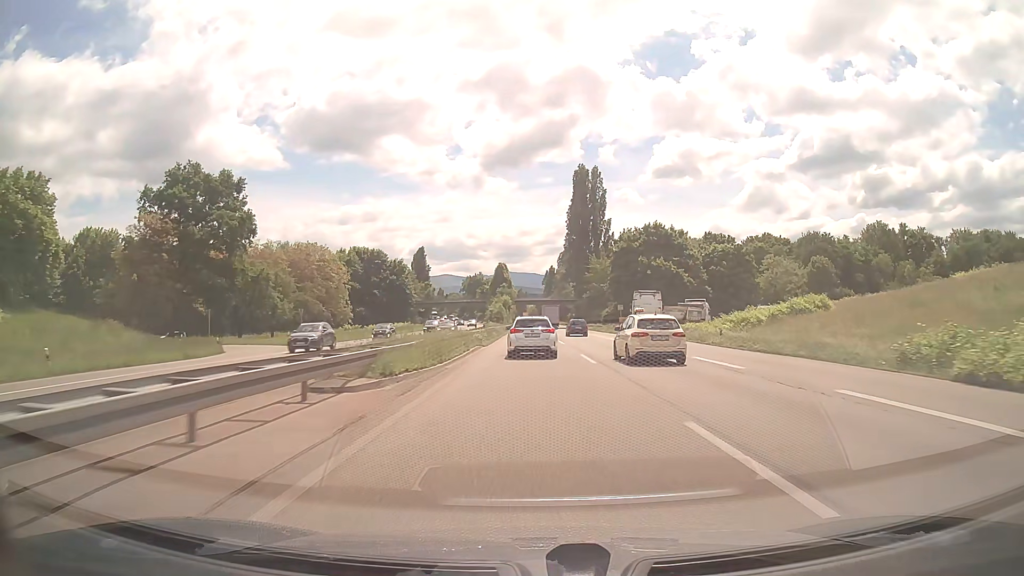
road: trunk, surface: asphalt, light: Day
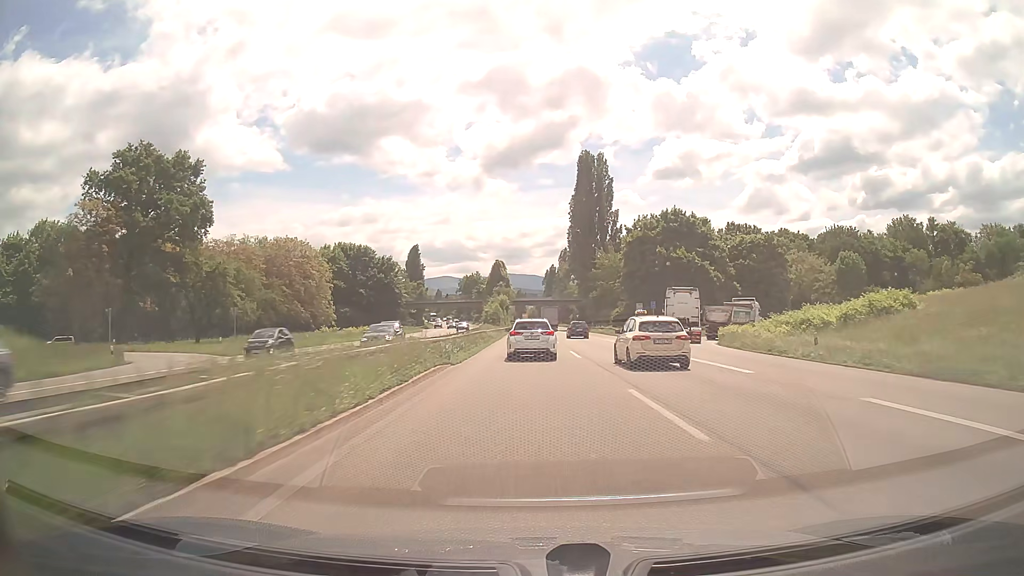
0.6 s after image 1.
(0.0, +13.5) m; 0°
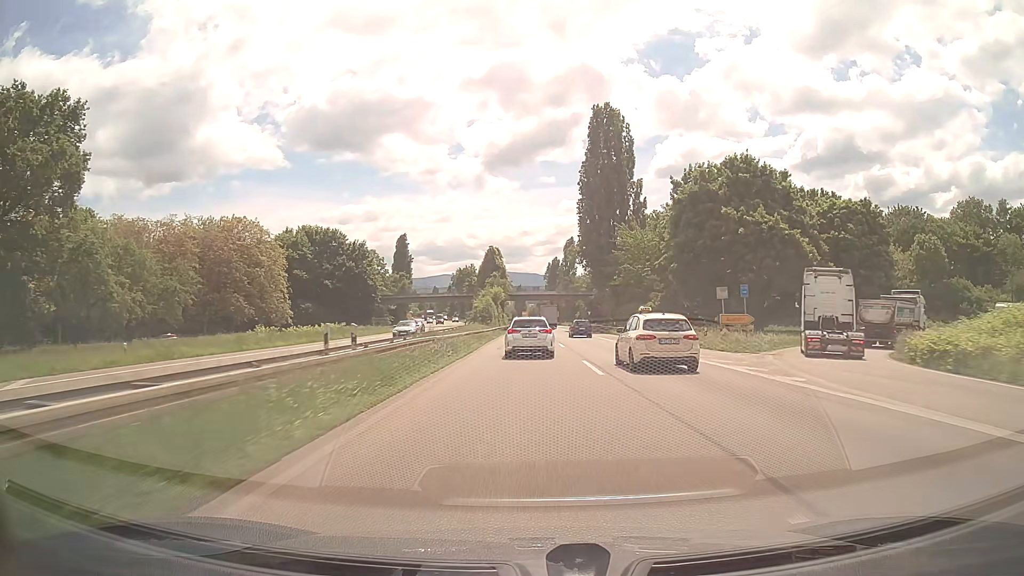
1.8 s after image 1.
(0.0, +26.9) m; 0°
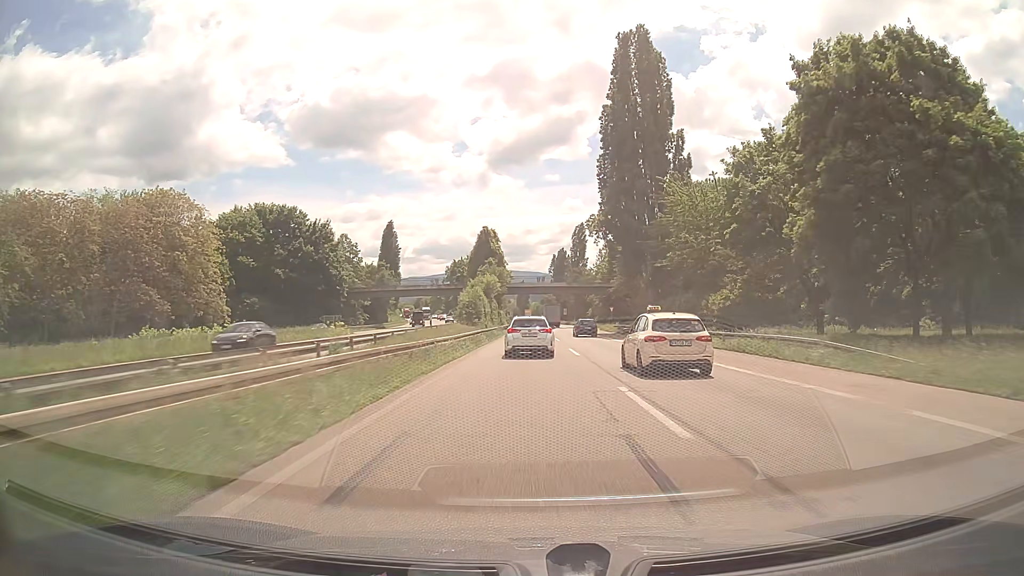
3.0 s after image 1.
(0.0, +26.9) m; 0°
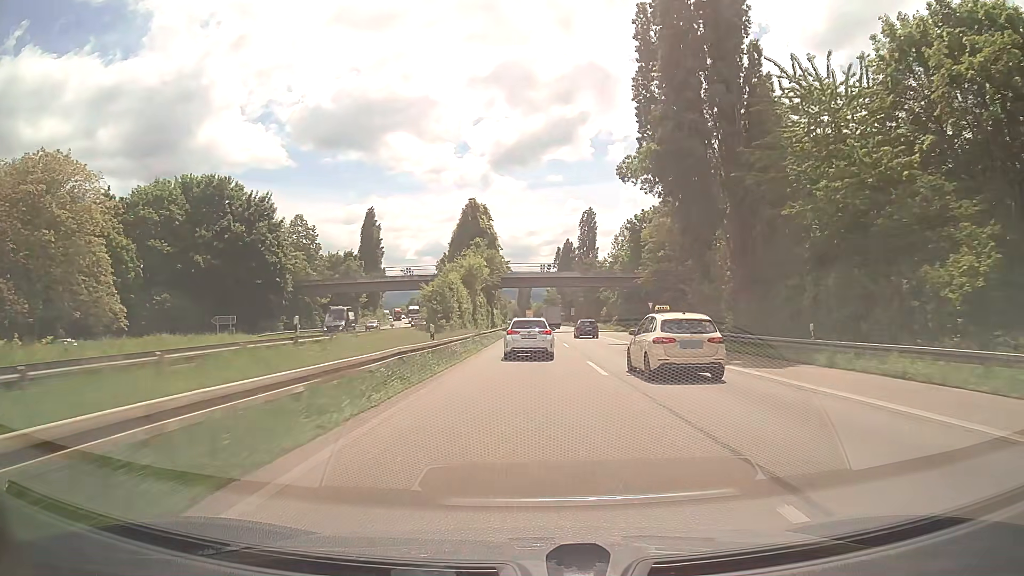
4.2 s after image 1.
(-0.1, +26.7) m; 0°
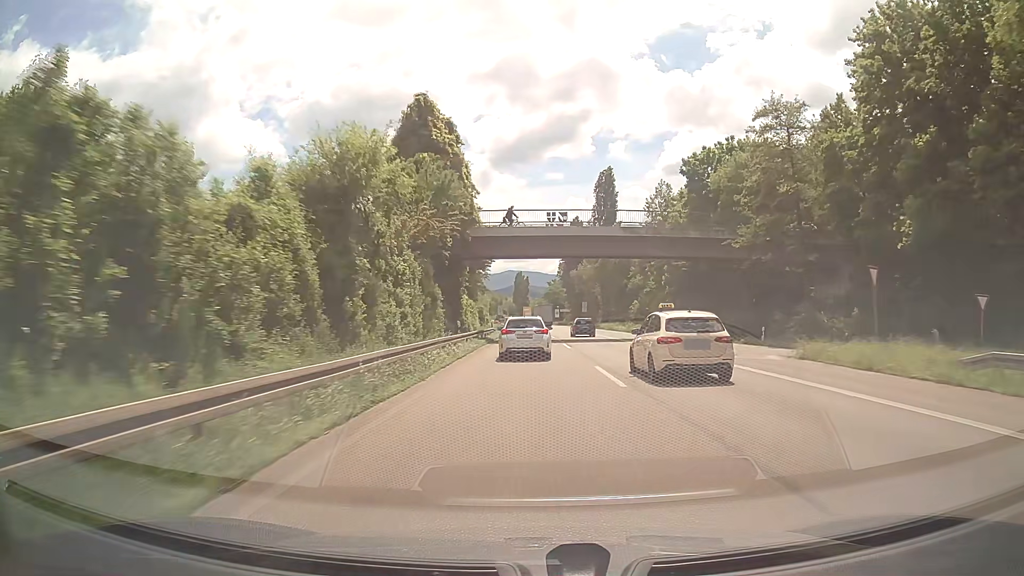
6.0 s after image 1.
(0.0, +39.3) m; 0°
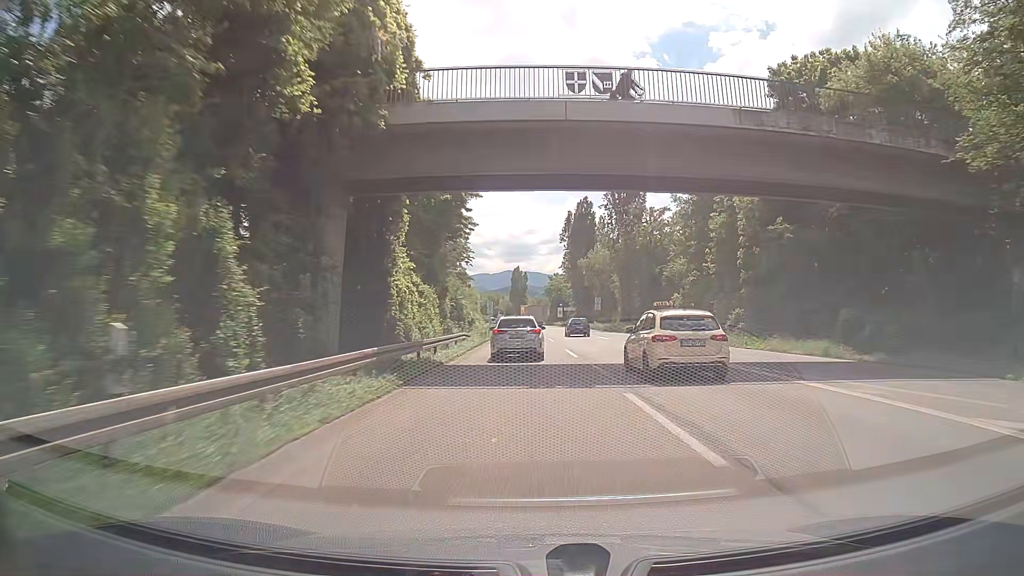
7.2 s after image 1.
(0.0, +25.4) m; 0°
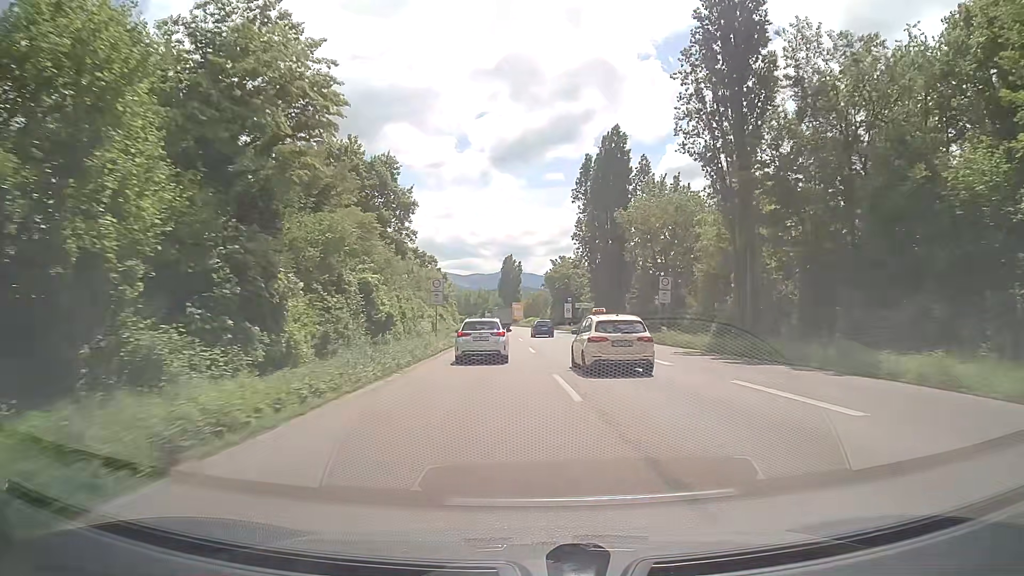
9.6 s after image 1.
(0.0, +48.6) m; 0°
(0, +10) (0, +20) (0, +30) (0, +40) (0, +50) (0, +60) (-1, +70) (-1, +80) (-2, +90) (-2, +100) m
